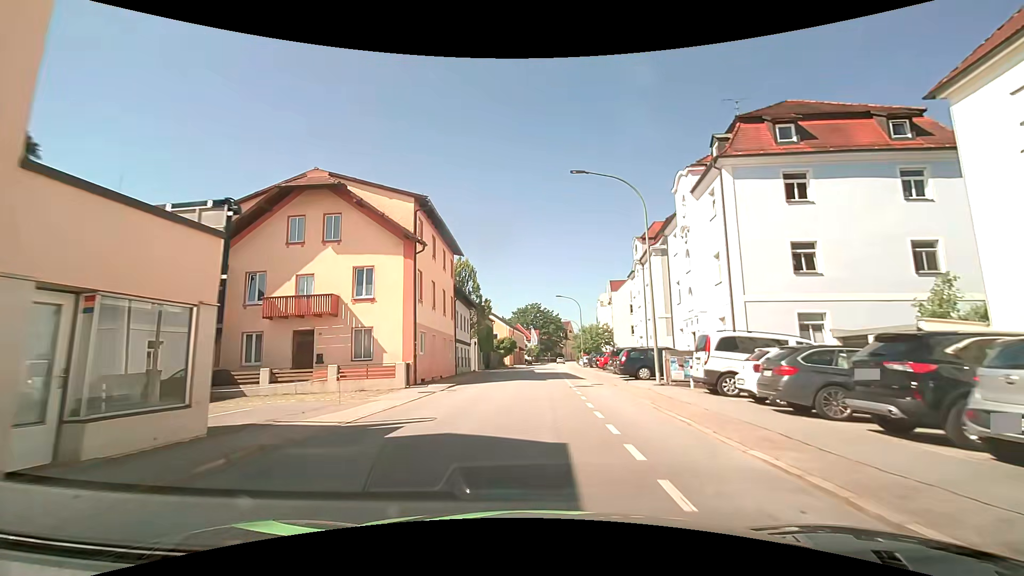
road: tertiary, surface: asphalt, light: Day
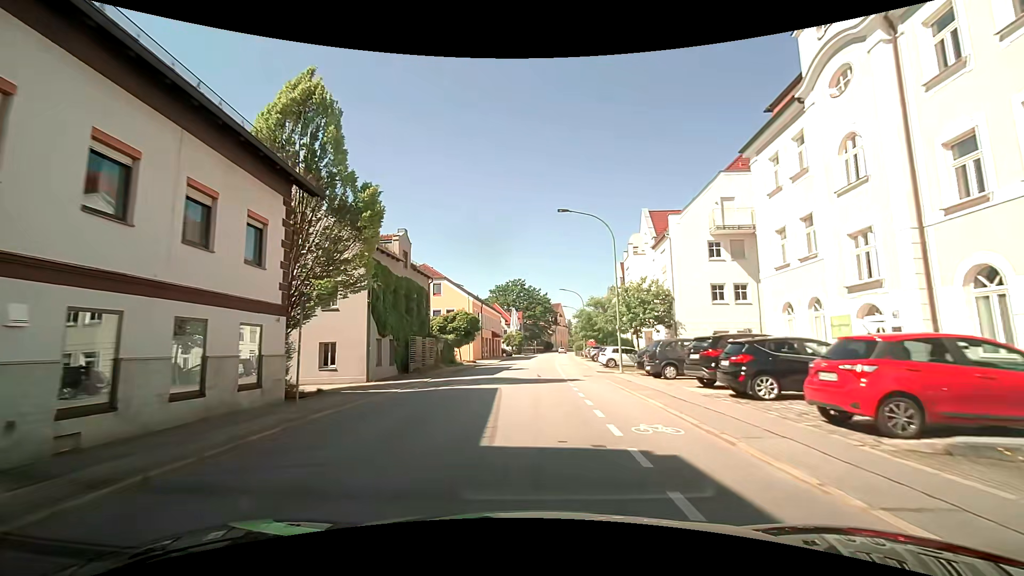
(+0.8, +35.0) m; +2°
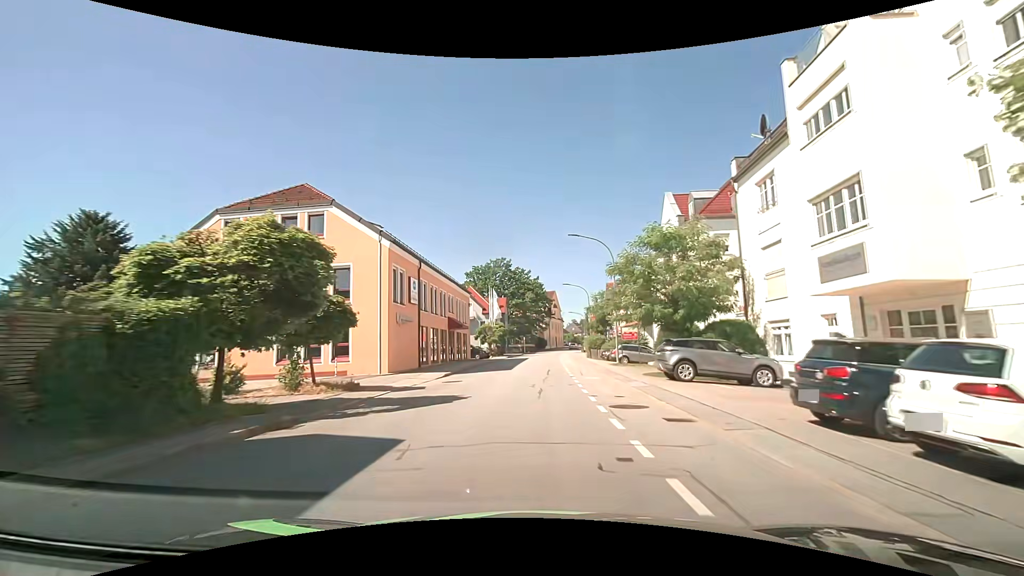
(+0.3, +29.9) m; +2°
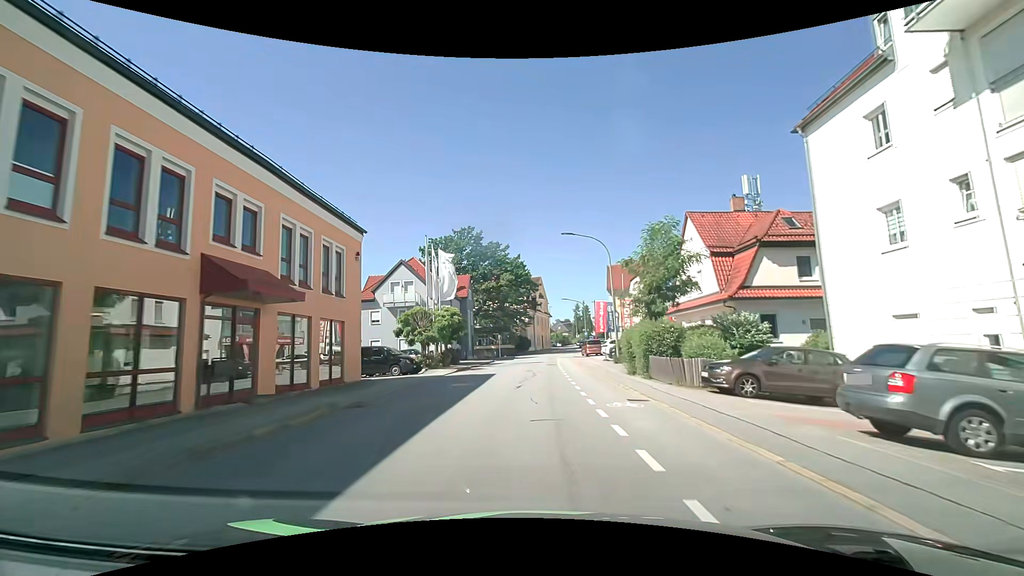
(+0.4, +29.0) m; +2°
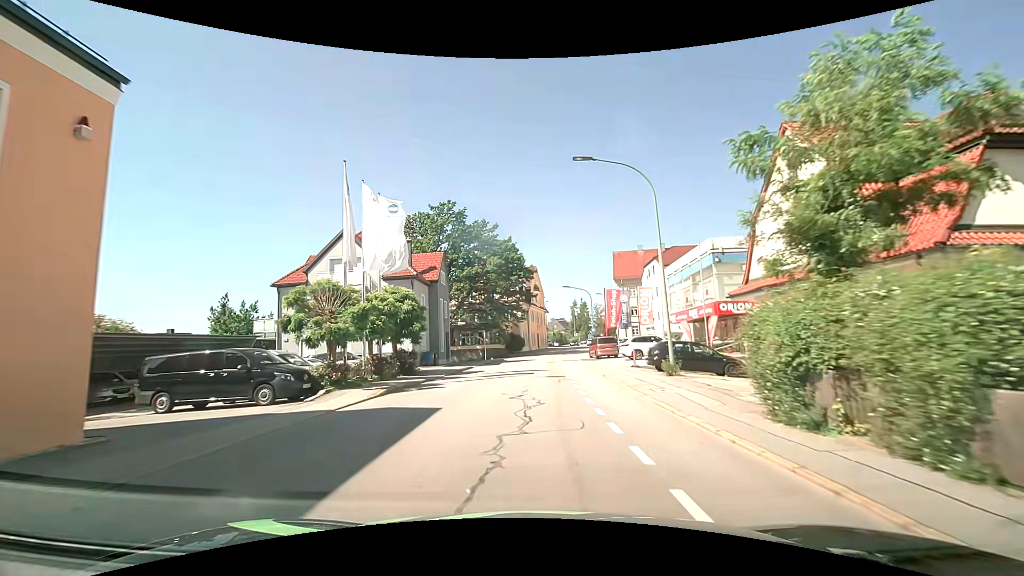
(+0.1, +13.8) m; 0°
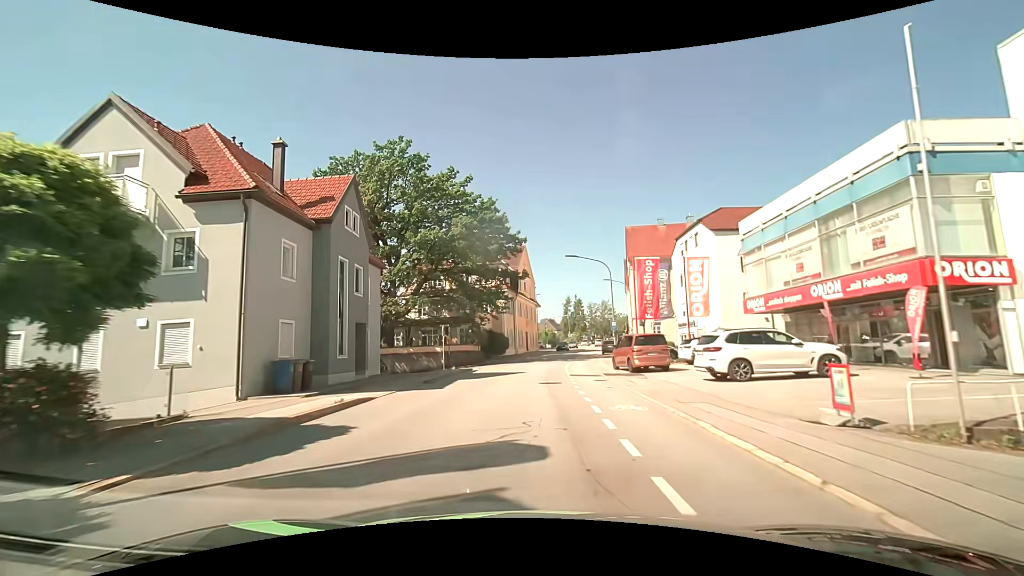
(+0.2, +19.7) m; +1°
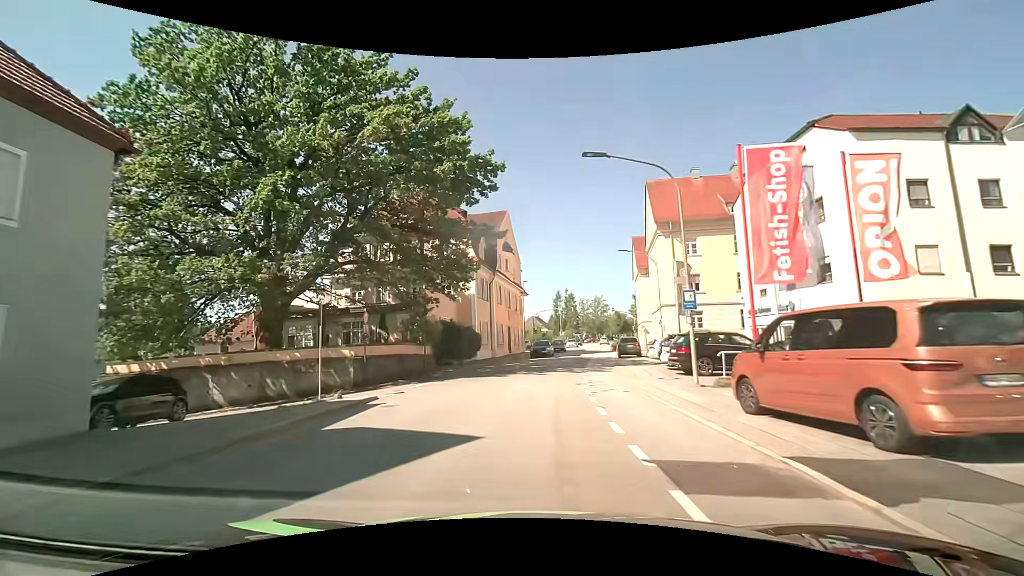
(+0.3, +18.6) m; +2°
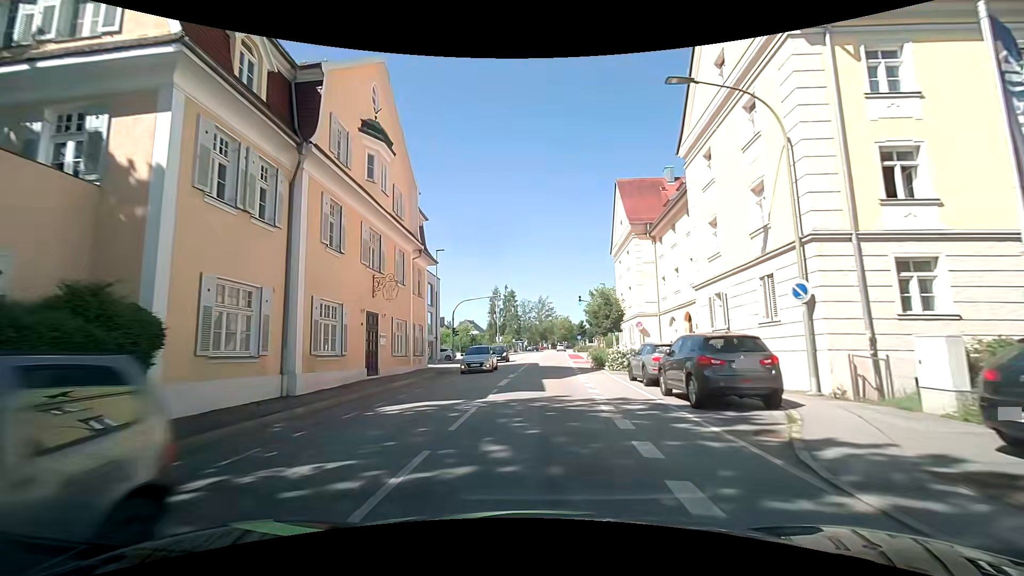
(+1.7, +28.7) m; +7°
(0, +10) (0, +20) (+1, +30) (+1, +40) (+2, +50) (+2, +60) (+3, +70) (+3, +80) (+4, +90) (+5, +100) m
